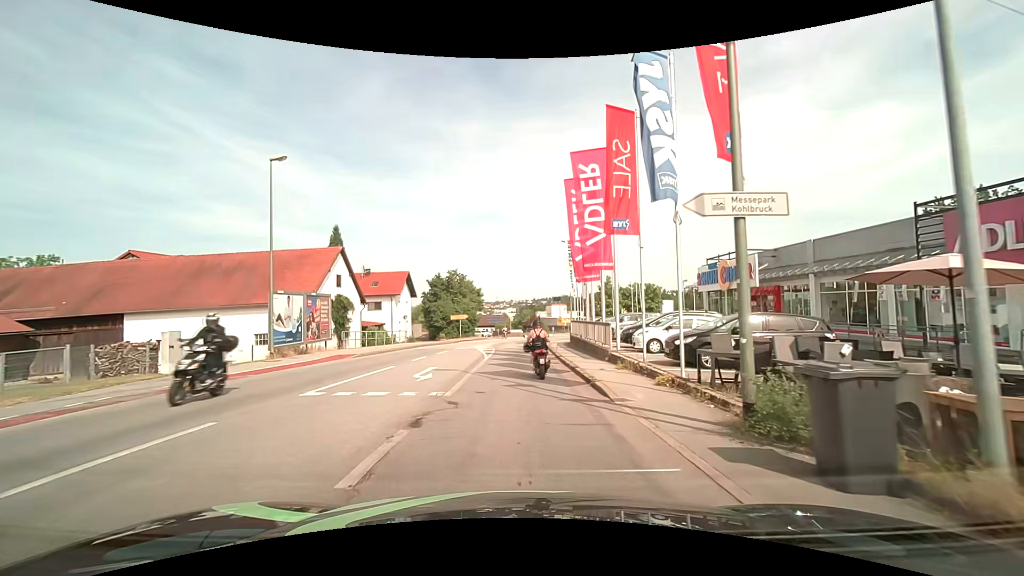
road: tertiary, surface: asphalt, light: Day
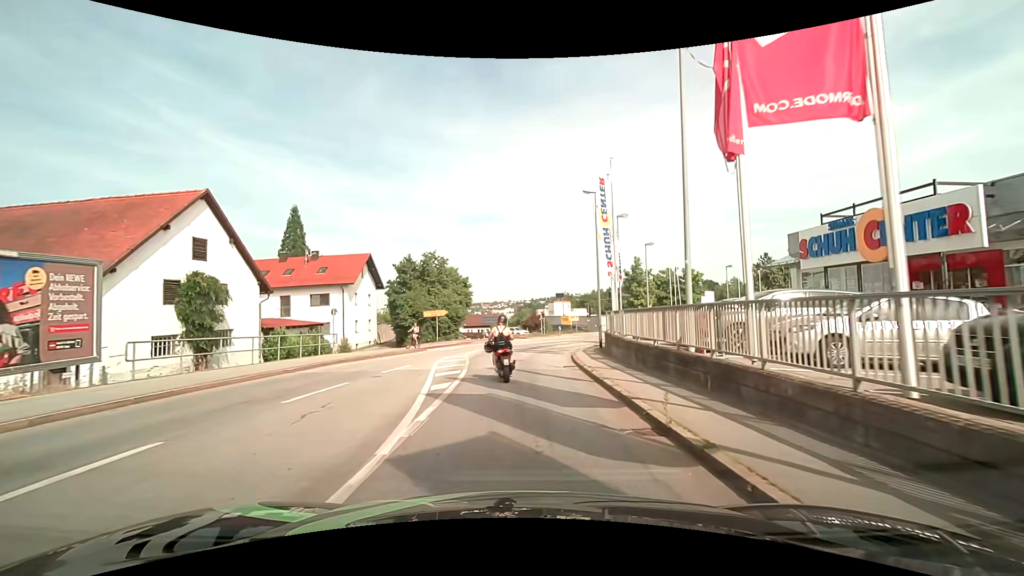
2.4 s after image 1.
(+0.2, +17.7) m; +1°
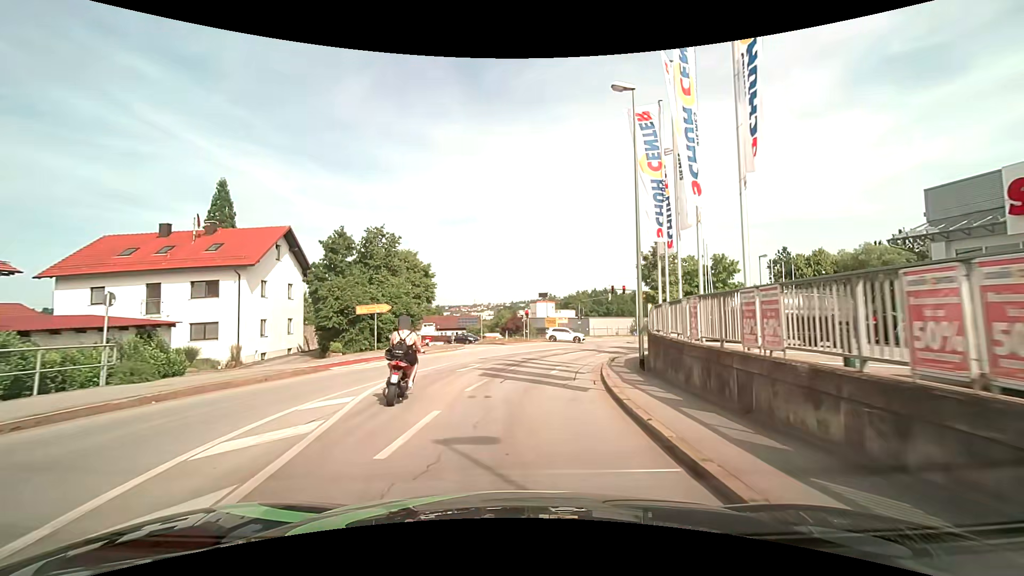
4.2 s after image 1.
(+0.2, +14.6) m; +3°
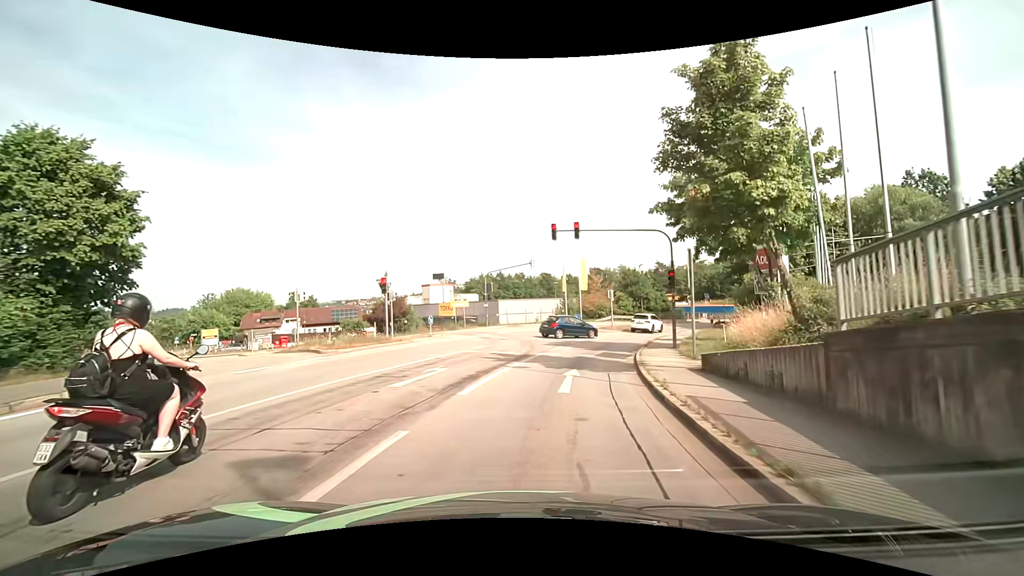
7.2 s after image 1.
(+2.4, +26.0) m; +12°
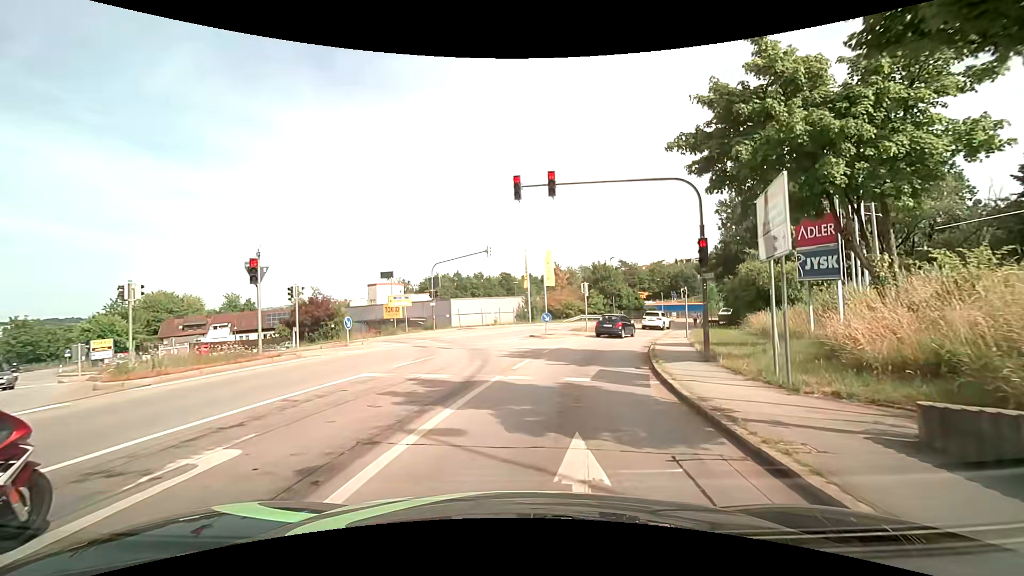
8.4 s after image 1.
(+0.2, +8.4) m; +5°
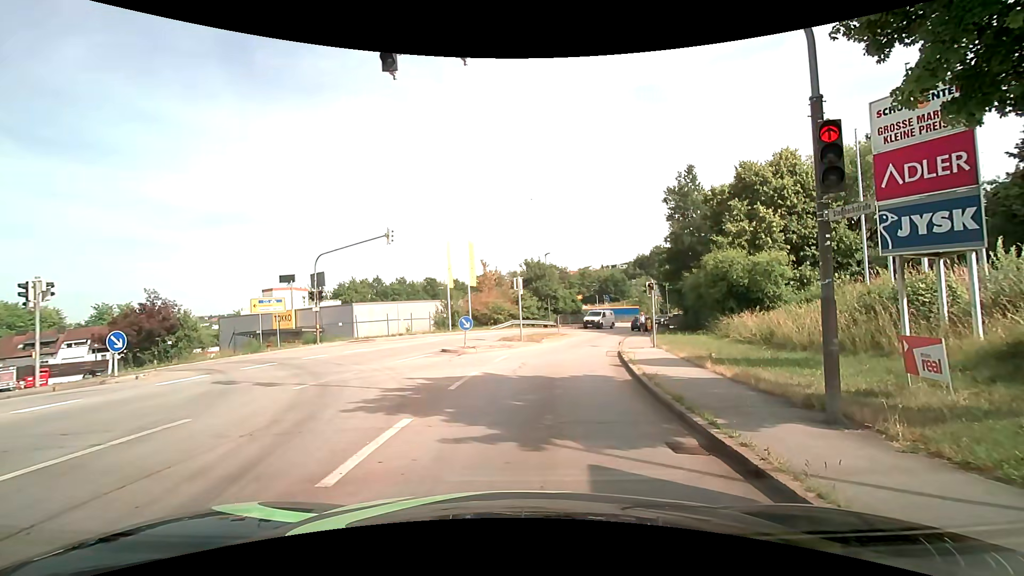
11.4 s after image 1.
(+0.5, +8.4) m; +9°
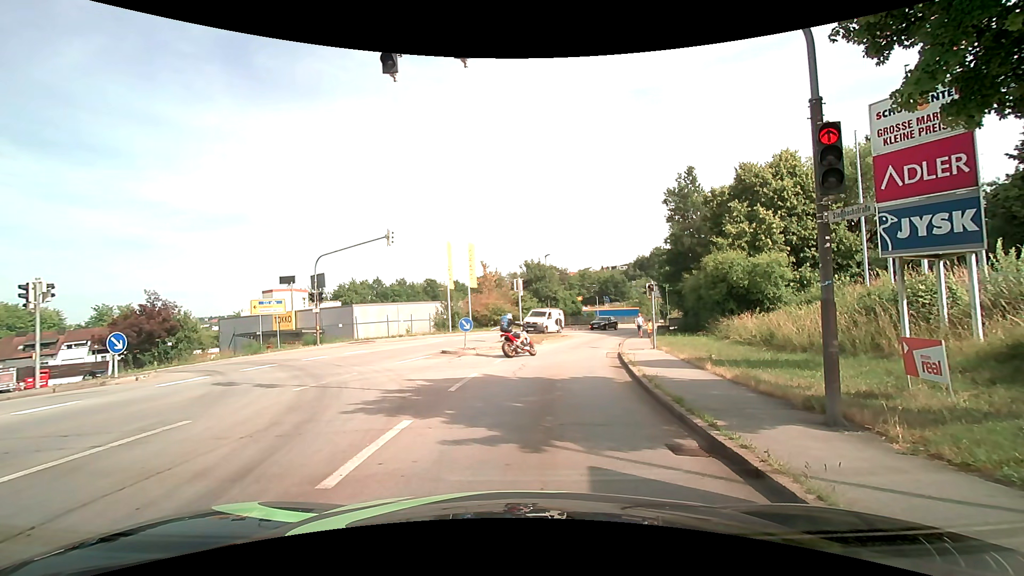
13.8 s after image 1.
(0.0, +0.1) m; 0°
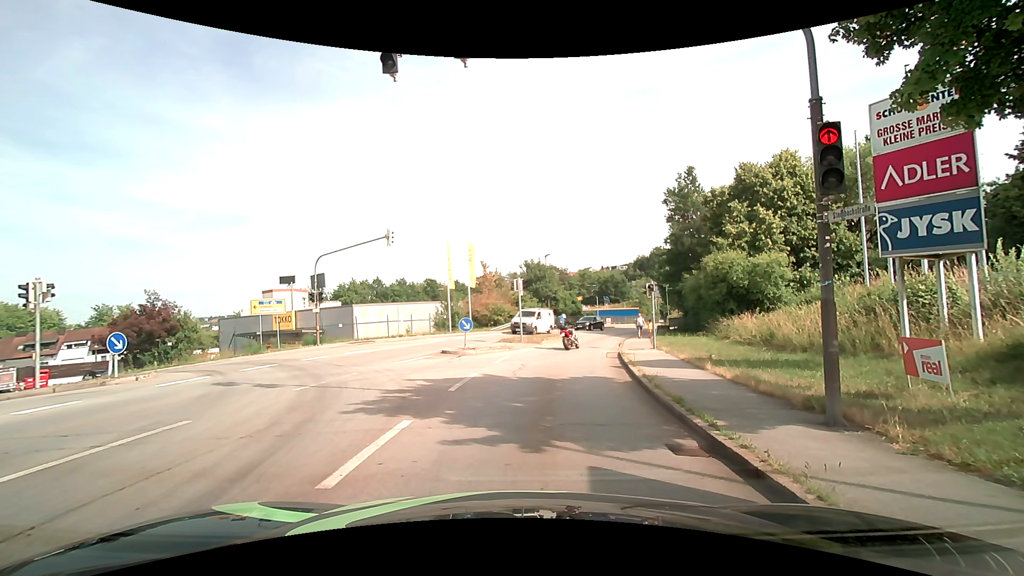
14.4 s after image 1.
(0.0, 0.0) m; 0°
(0, +10) (+1, +20) (+3, +30) (+5, +40) (+9, +49) (+13, +58) (+18, +67) (+23, +75) (+28, +84) (+33, +92) m
